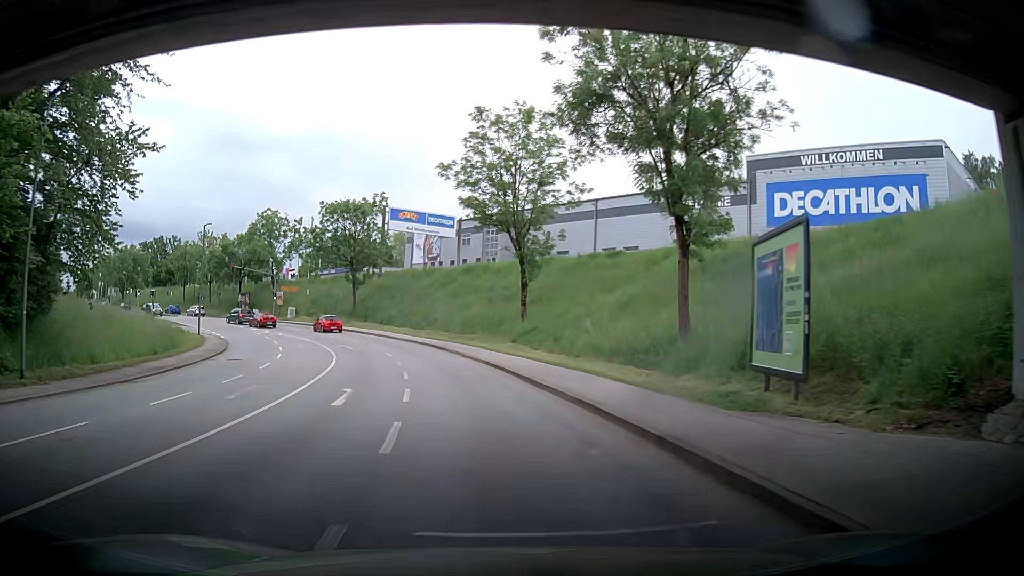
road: tertiary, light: Day
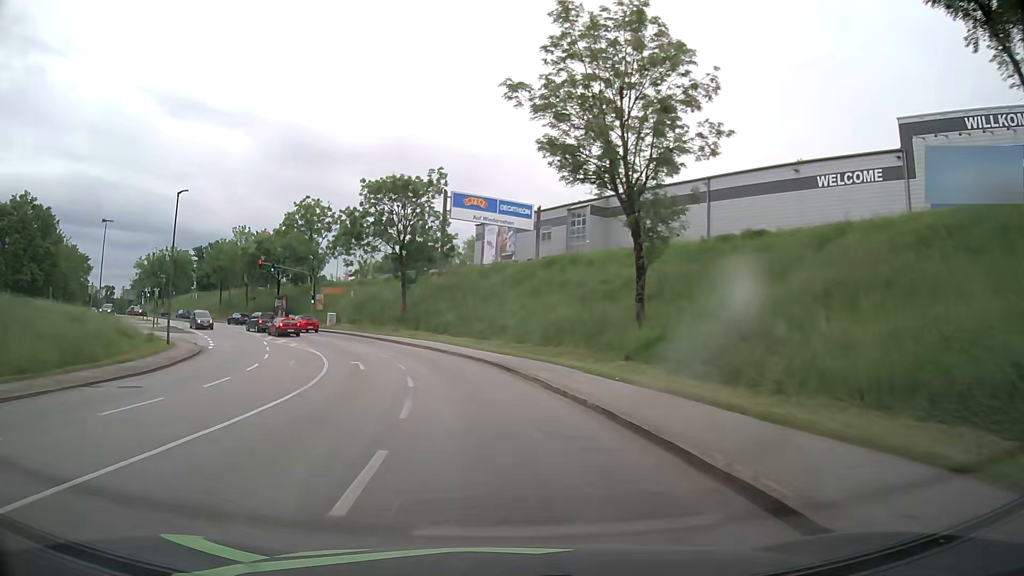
(-1.5, +15.1) m; -10°
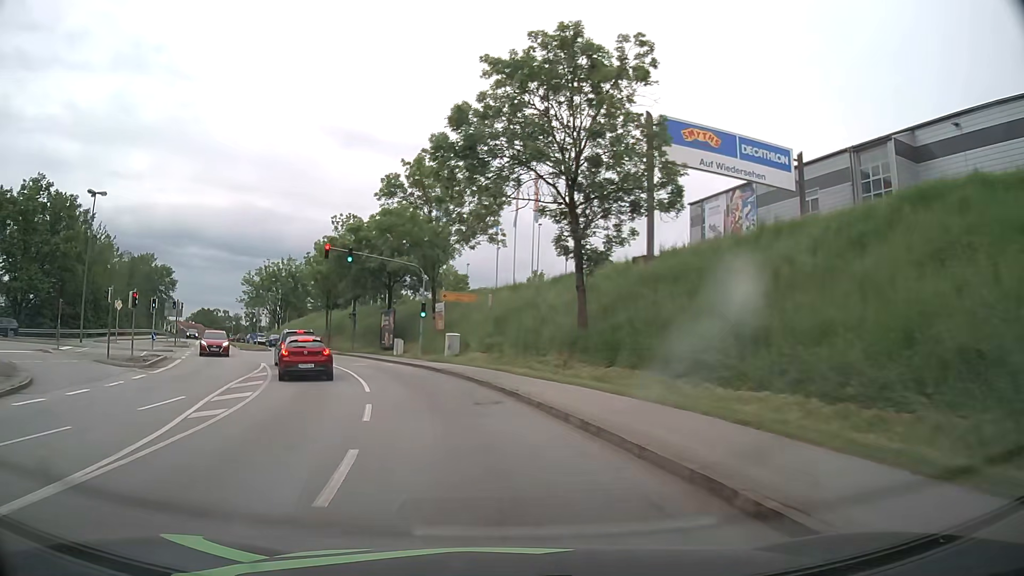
(-3.7, +29.7) m; -15°
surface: asphalt
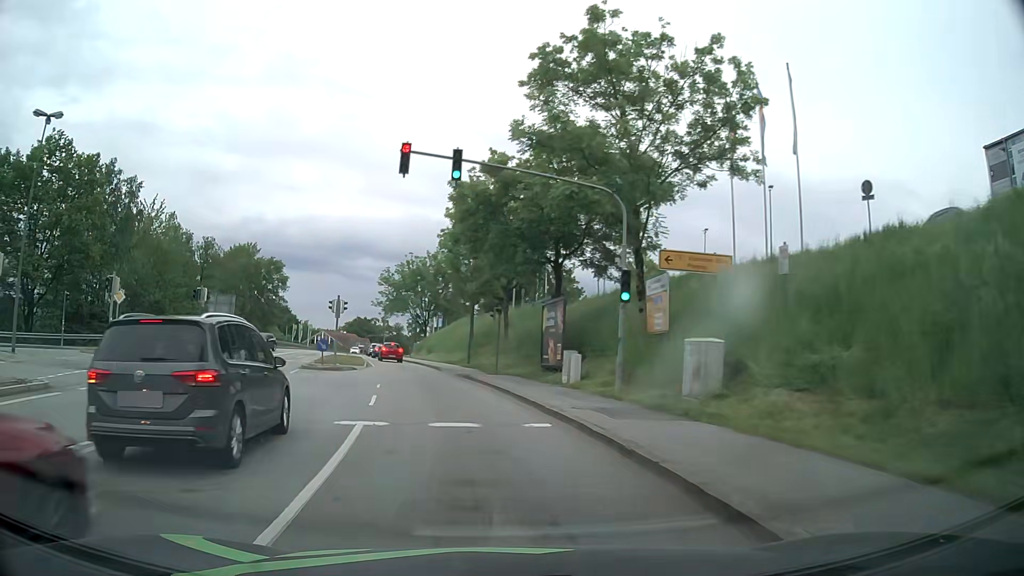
(-3.0, +22.0) m; -15°
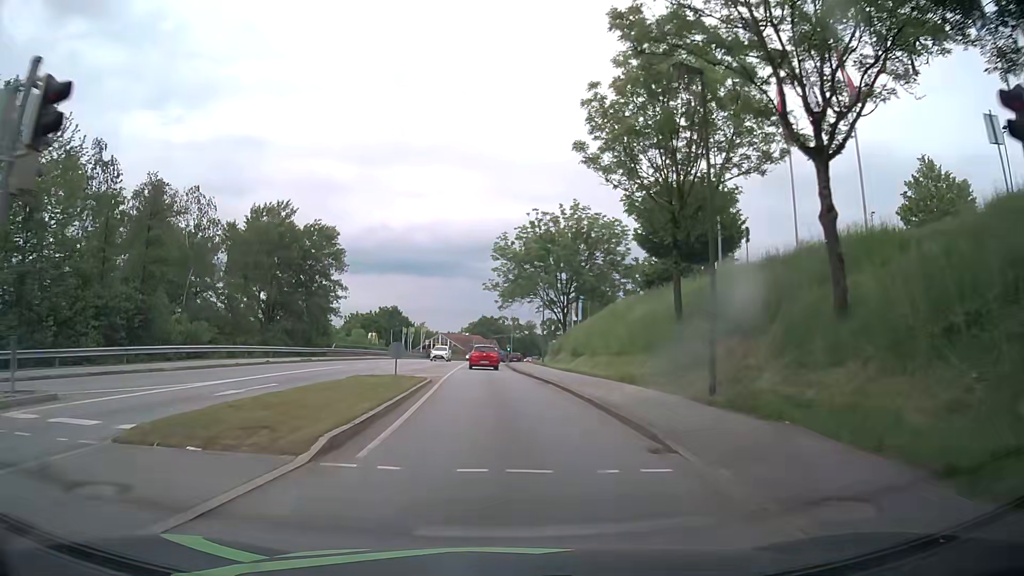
(-3.6, +29.8) m; -11°
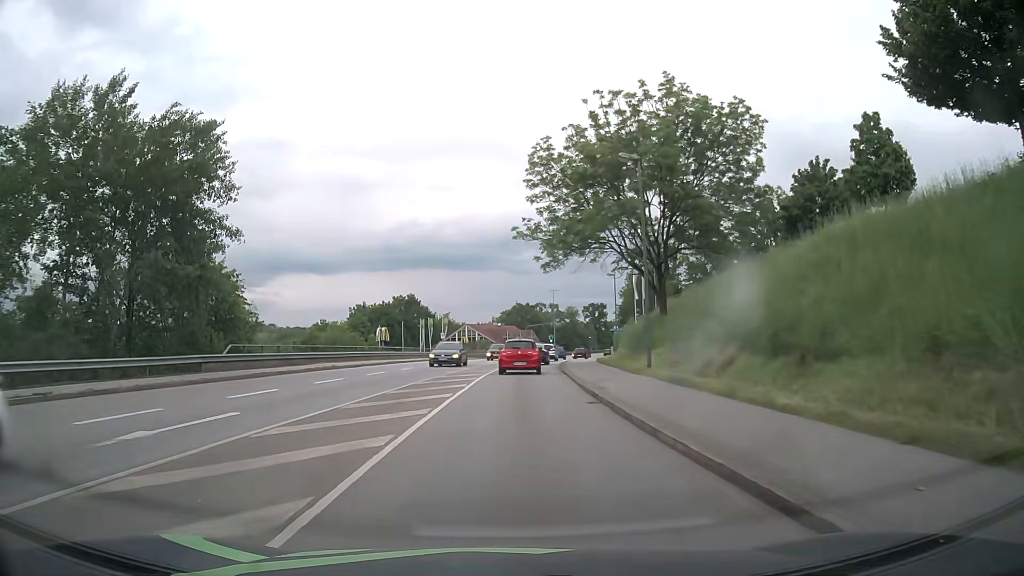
(-0.8, +28.0) m; -2°
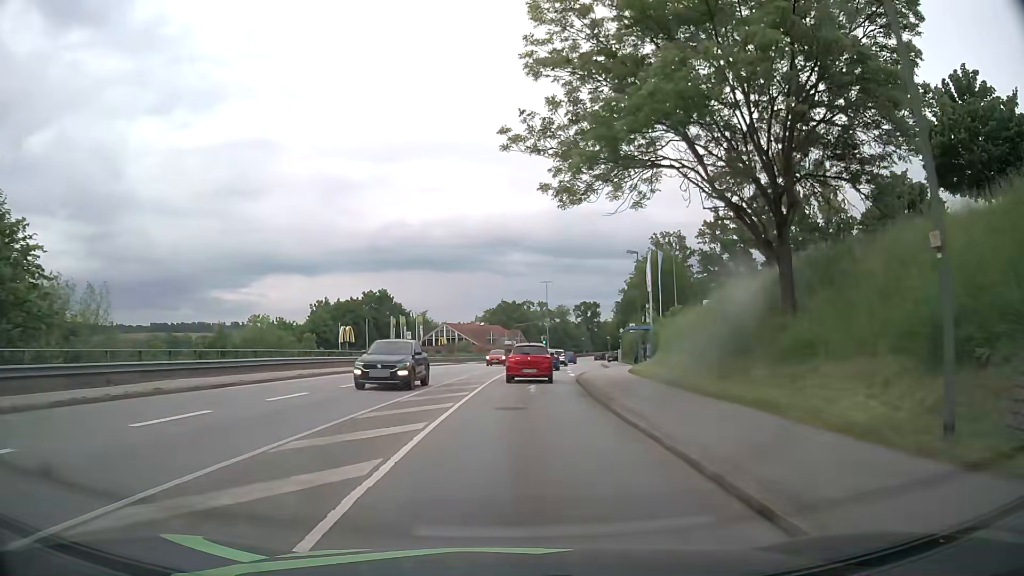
(-0.1, +17.3) m; +1°
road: primary_link
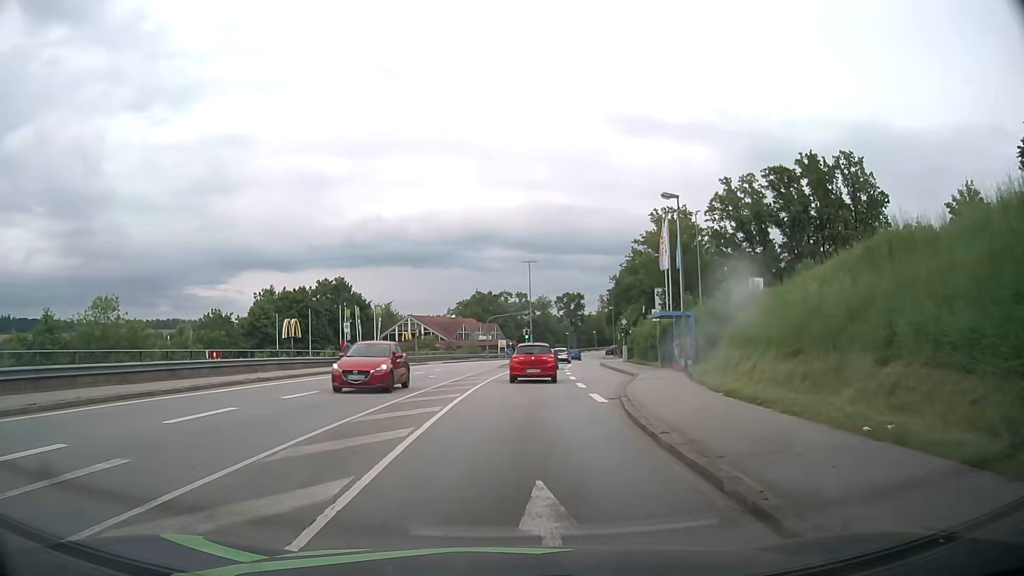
(+0.2, +17.1) m; +2°
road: tertiary
(0, +10) (0, +20) (+1, +30) (+2, +40) (+3, +50) (+4, +60) (+5, +70) (+7, +80) (+9, +89) (+11, +99) m
